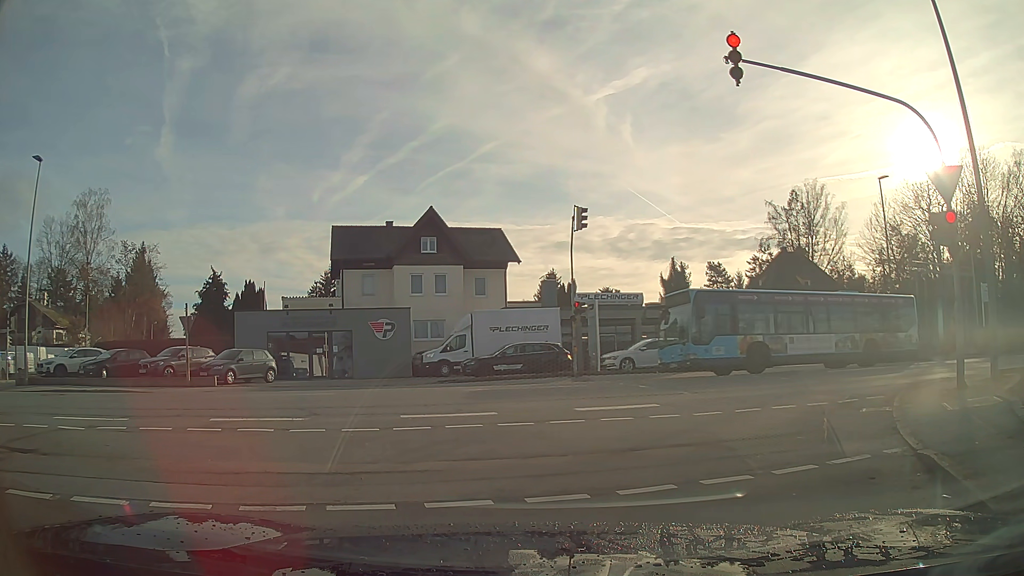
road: residential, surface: asphalt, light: Day
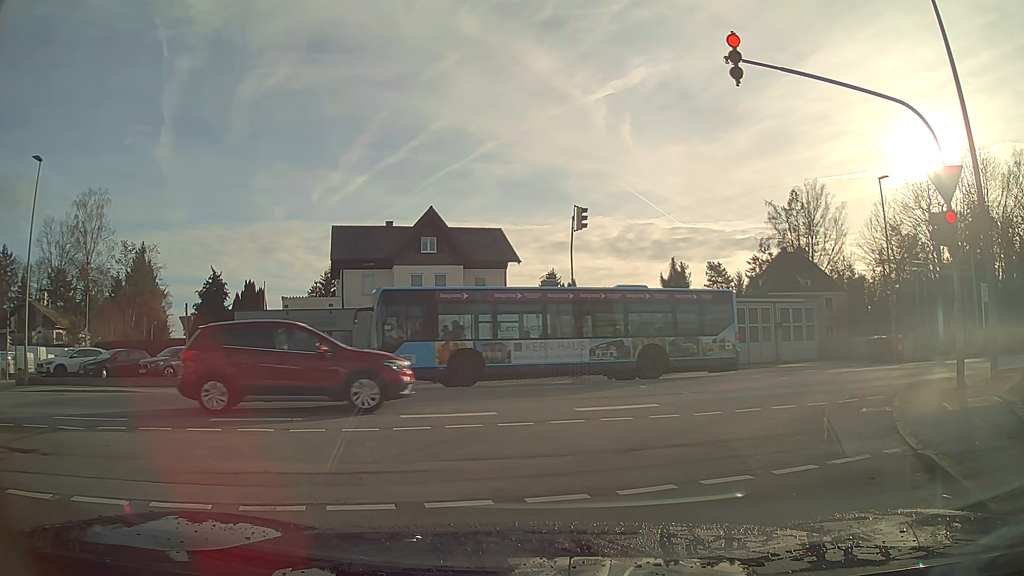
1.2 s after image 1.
(0.0, 0.0) m; 0°
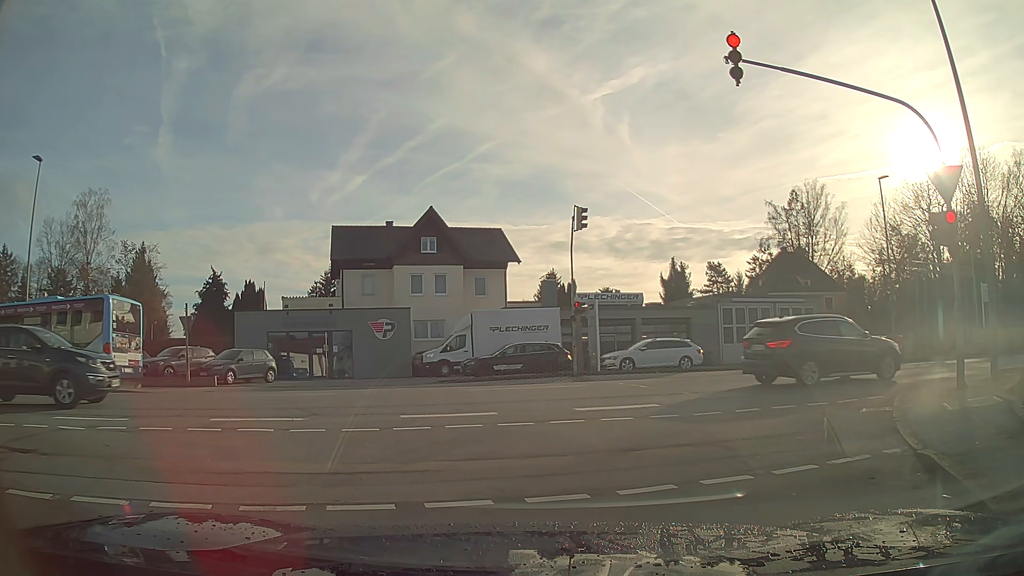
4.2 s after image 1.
(0.0, 0.0) m; 0°
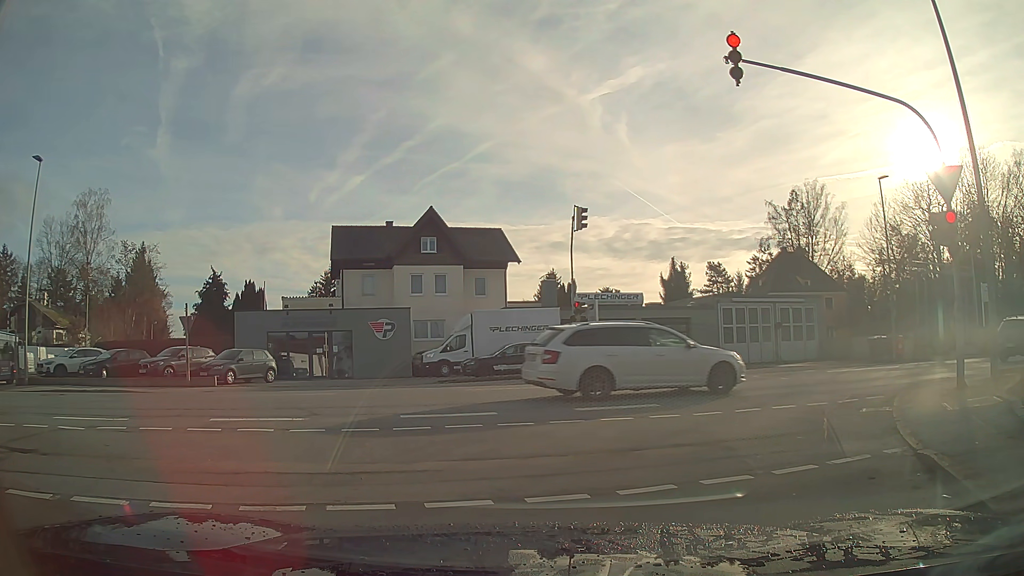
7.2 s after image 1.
(0.0, 0.0) m; 0°
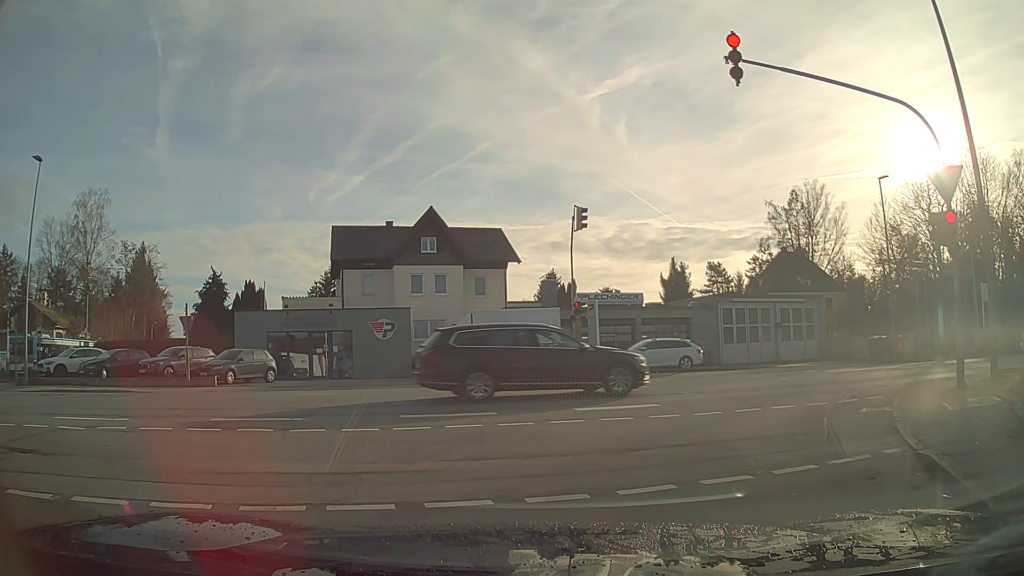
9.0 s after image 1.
(0.0, 0.0) m; 0°
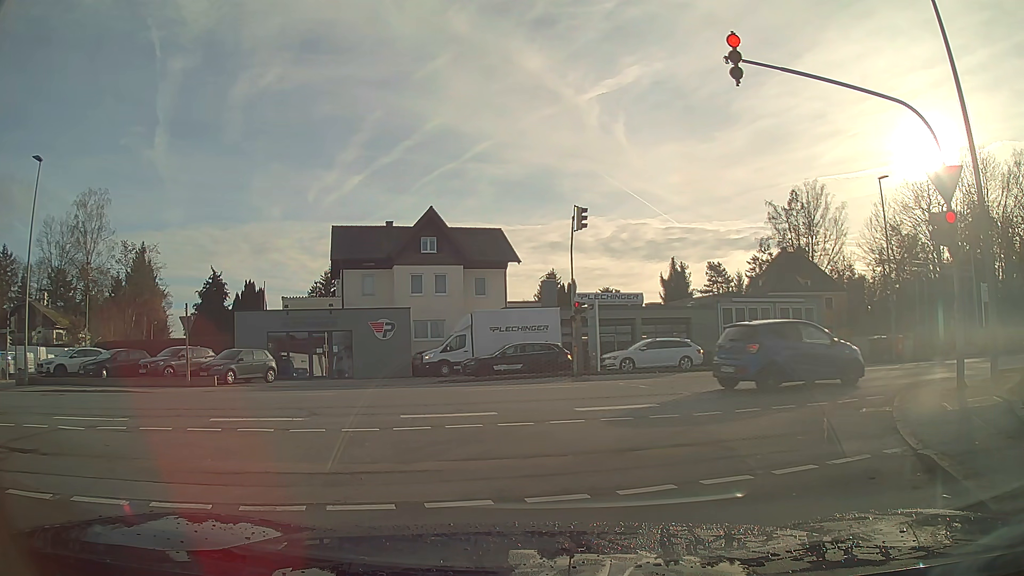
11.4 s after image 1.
(0.0, 0.0) m; 0°
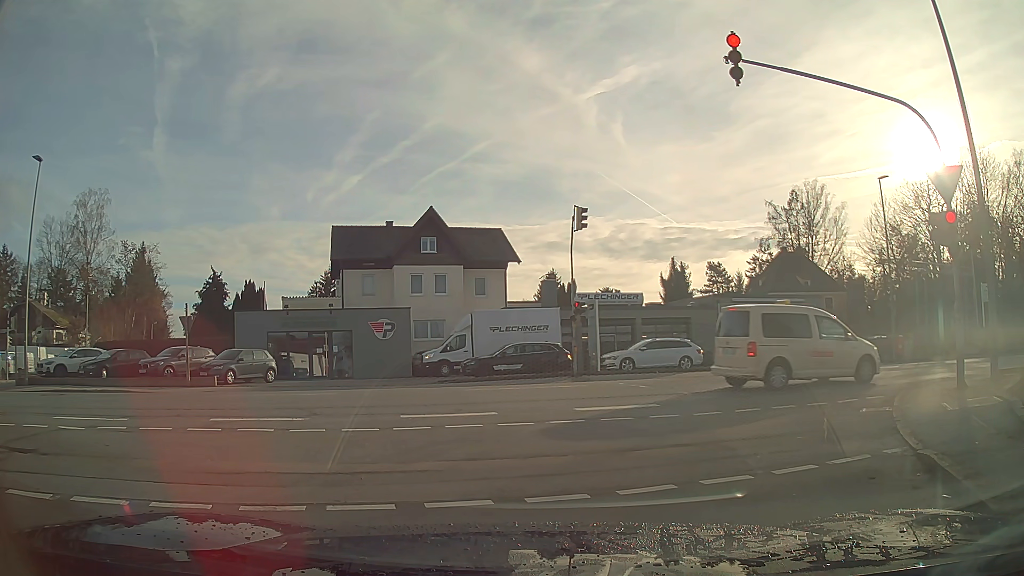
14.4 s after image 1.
(0.0, 0.0) m; 0°
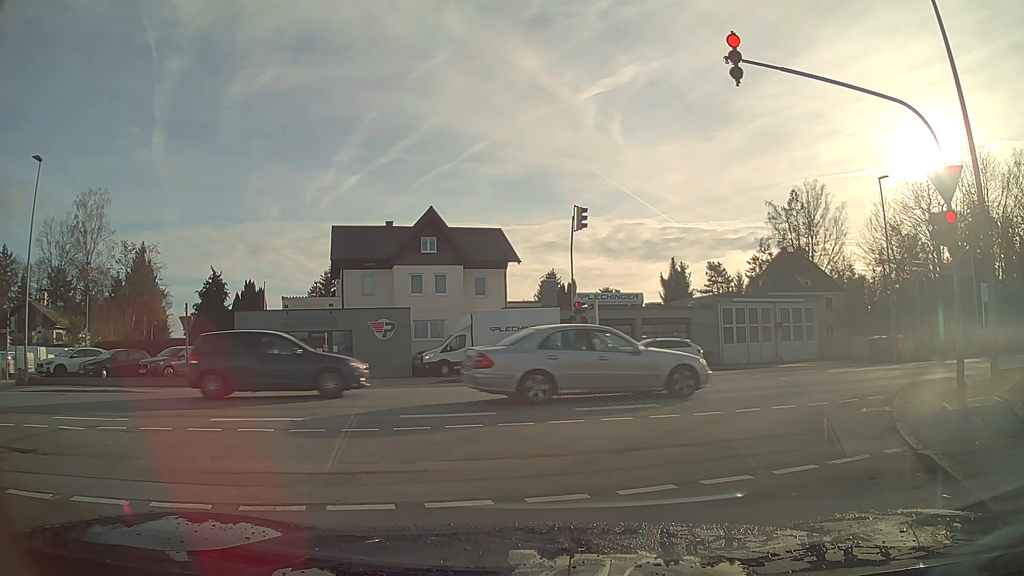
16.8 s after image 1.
(0.0, 0.0) m; 0°
